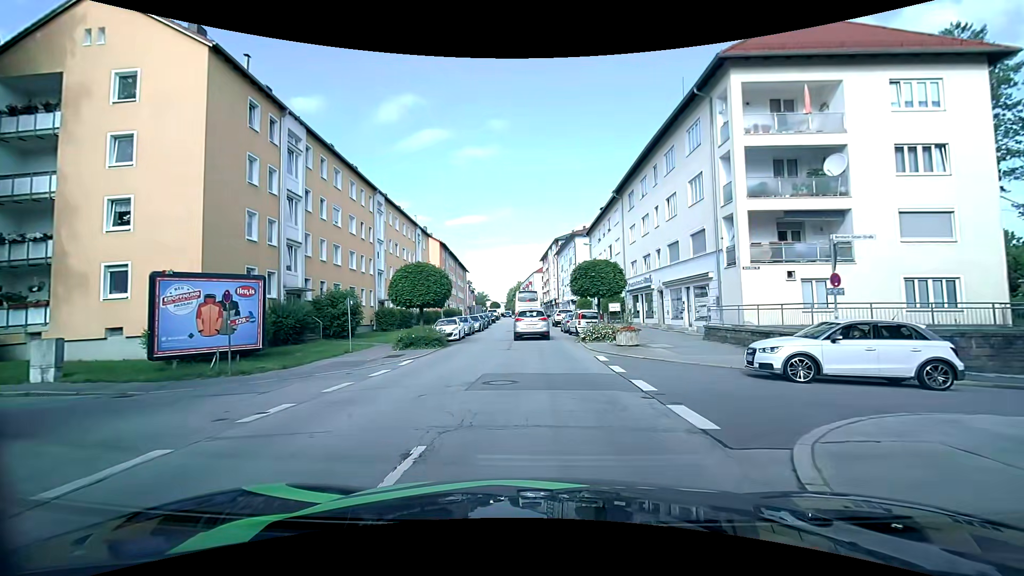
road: tertiary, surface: asphalt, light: Day
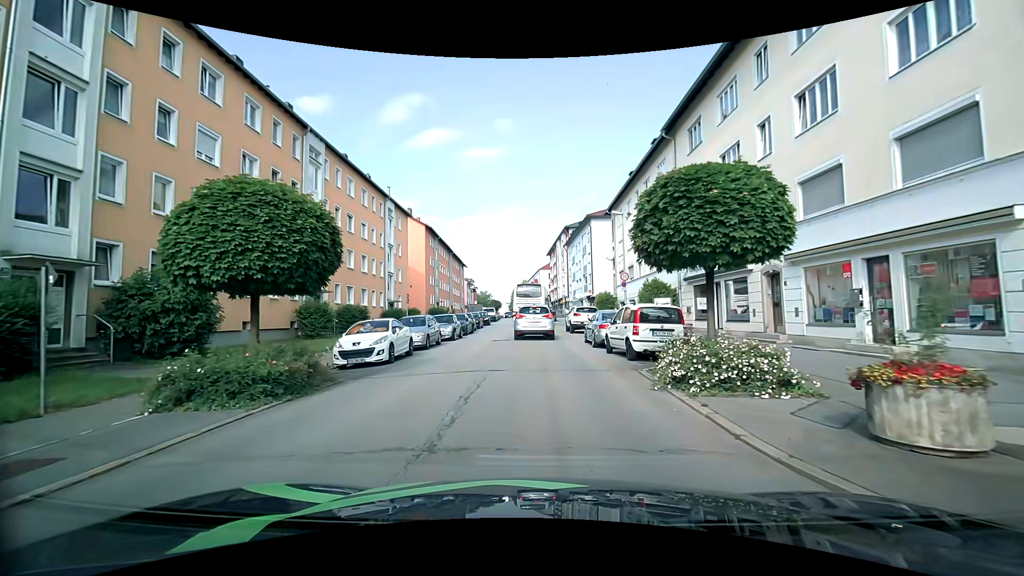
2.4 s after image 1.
(-0.1, +15.0) m; -1°
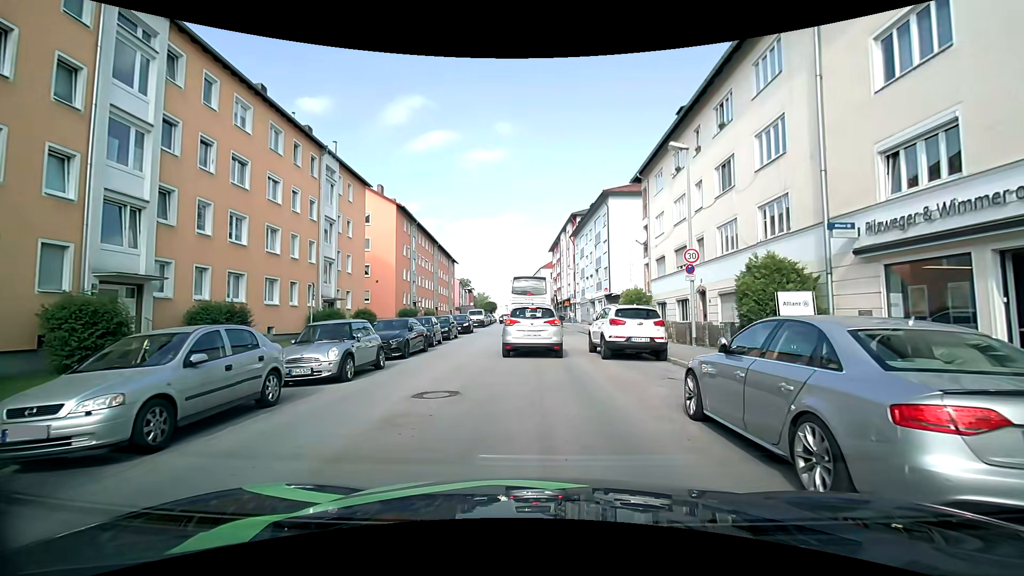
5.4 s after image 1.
(+0.1, +14.2) m; +2°
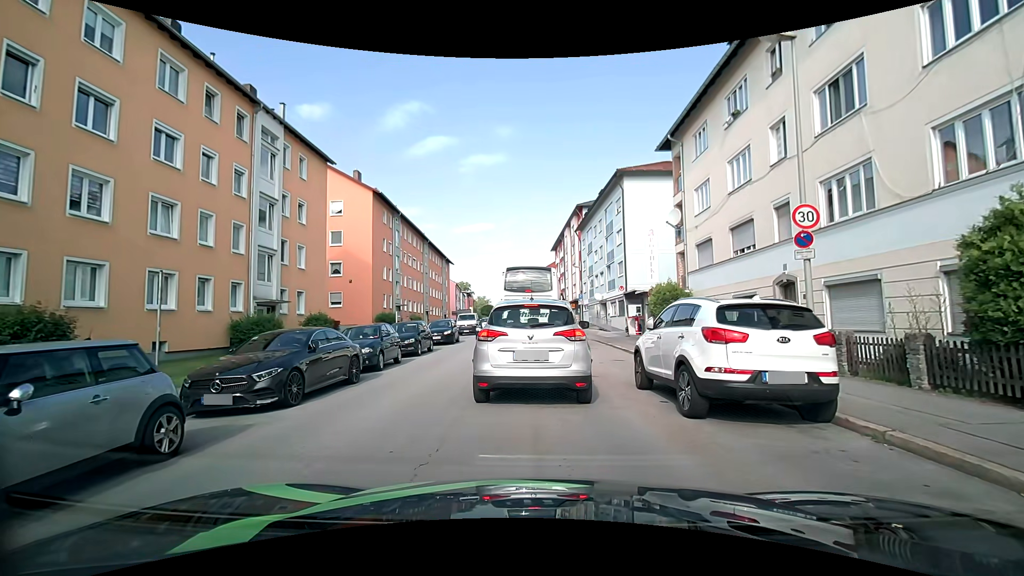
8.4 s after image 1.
(-0.2, +8.0) m; -1°
